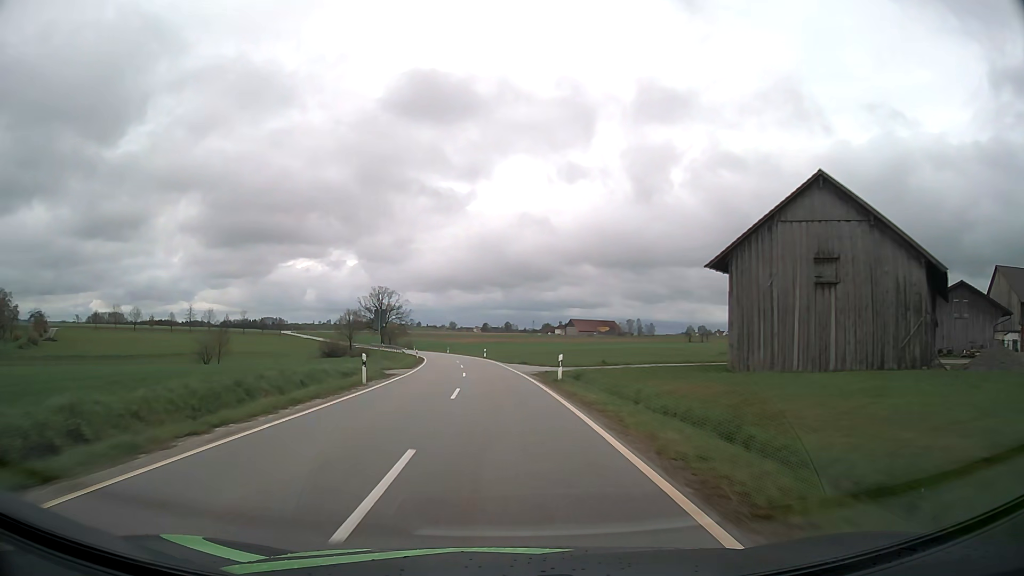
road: tertiary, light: Day
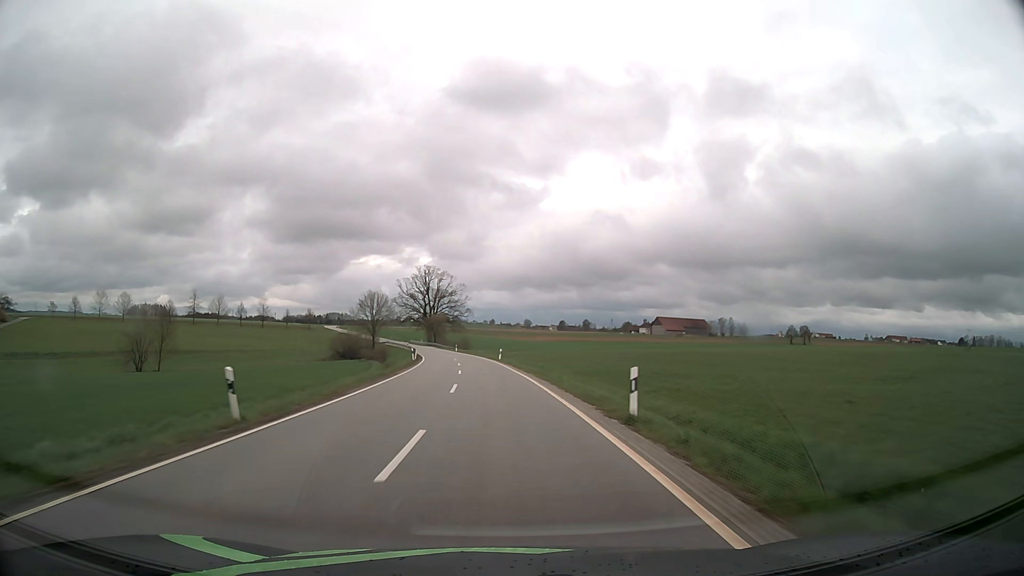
(-3.1, +59.0) m; -6°
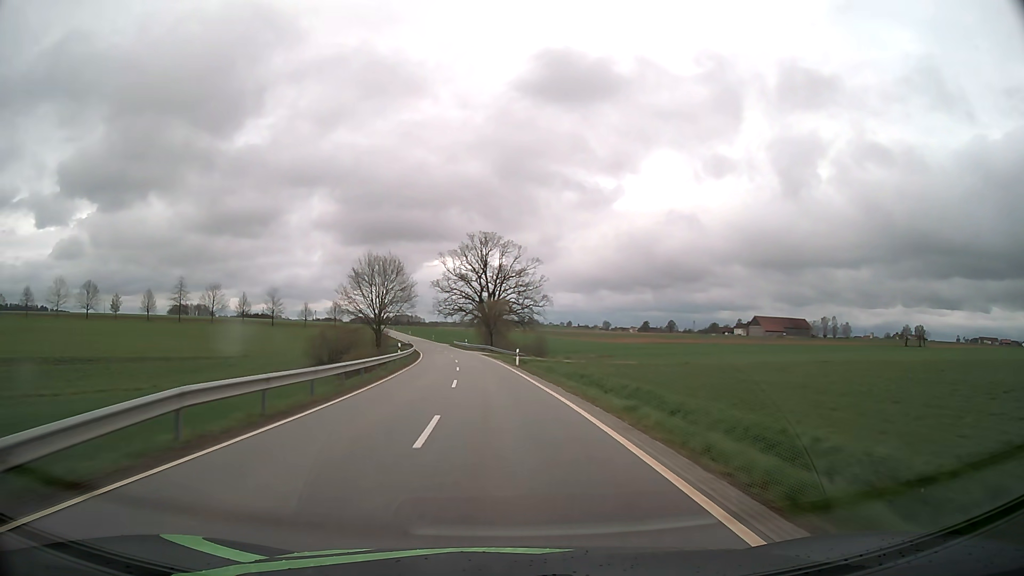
(-3.3, +58.9) m; -6°
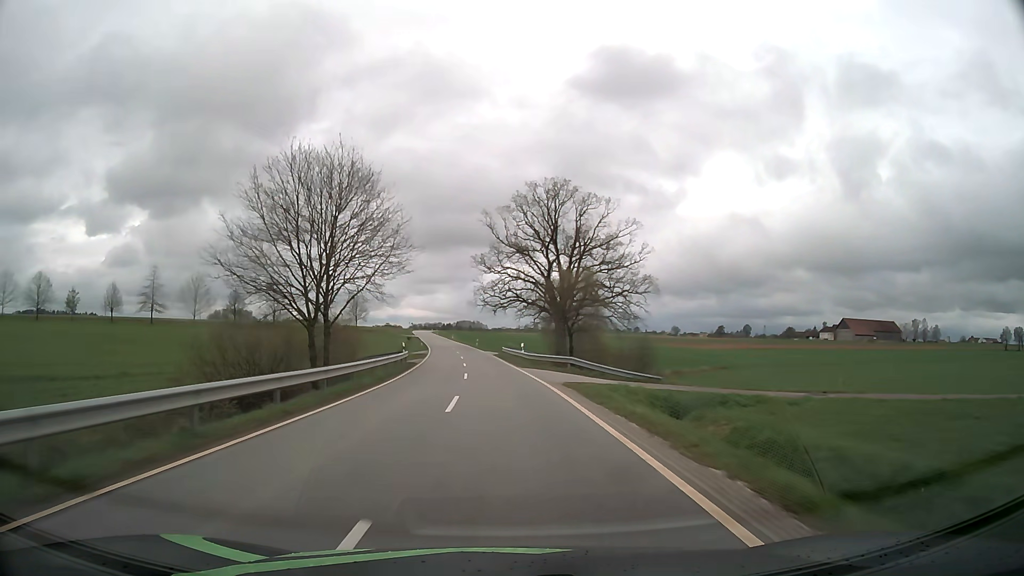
(-2.0, +44.3) m; -5°
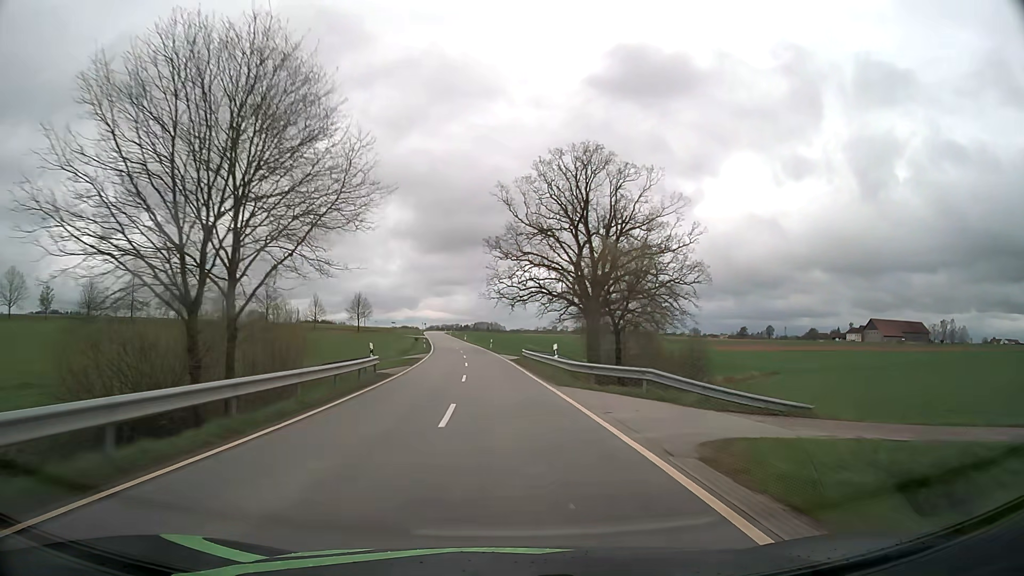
(-0.2, +14.7) m; -2°
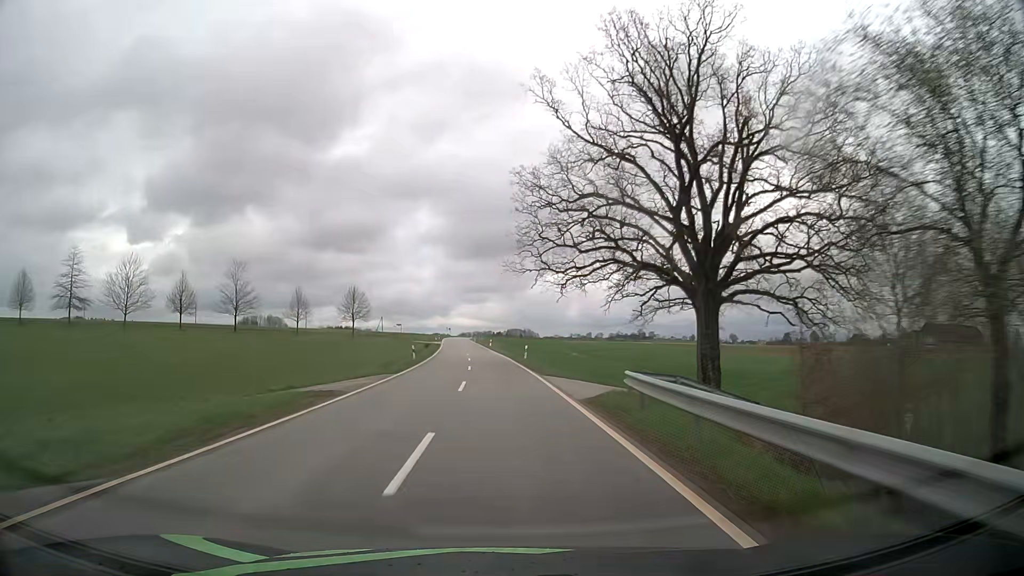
(-0.7, +29.4) m; -3°
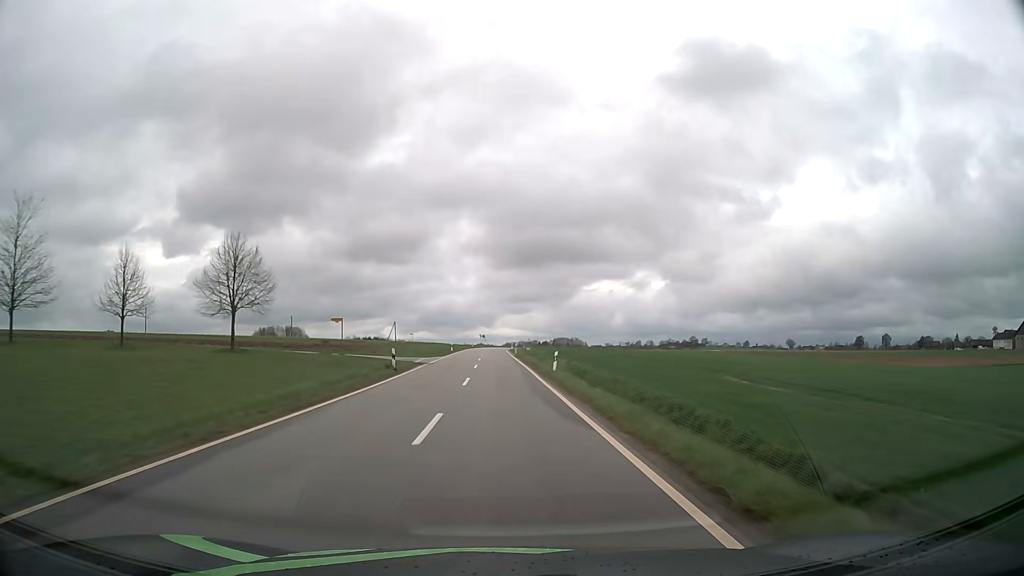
(-2.2, +58.0) m; -4°
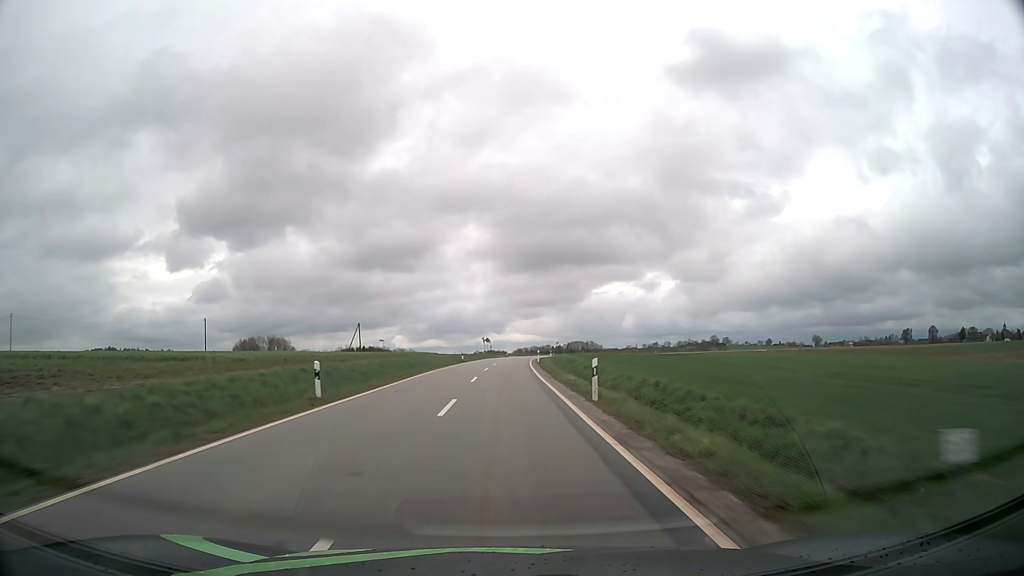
(-0.9, +57.2) m; -1°
(0, +10) (0, +20) (0, +30) (0, +40) (0, +50) (0, +60) (+1, +70) (+1, +80) (+2, +90) (+3, +100) m
